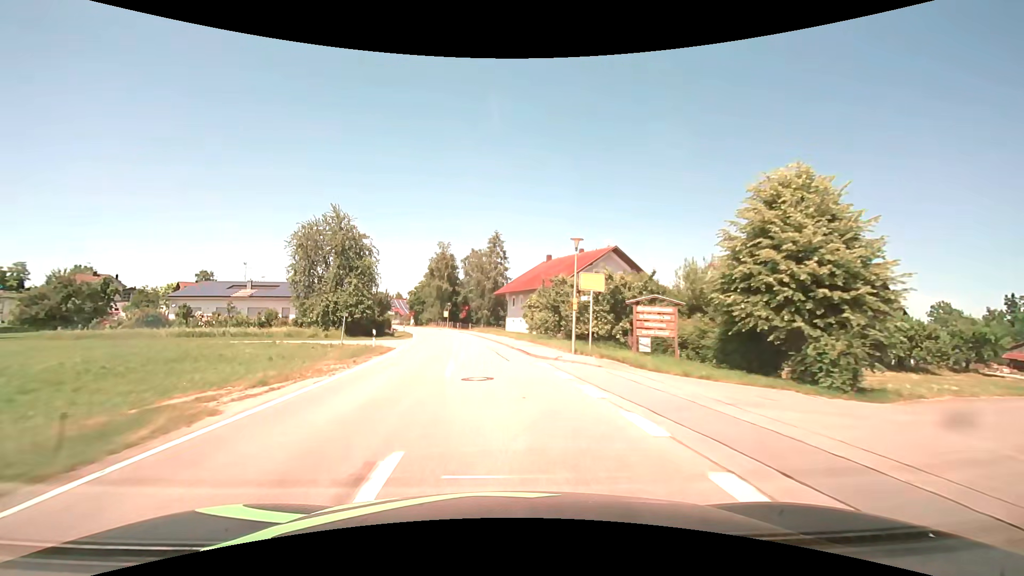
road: tertiary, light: Day
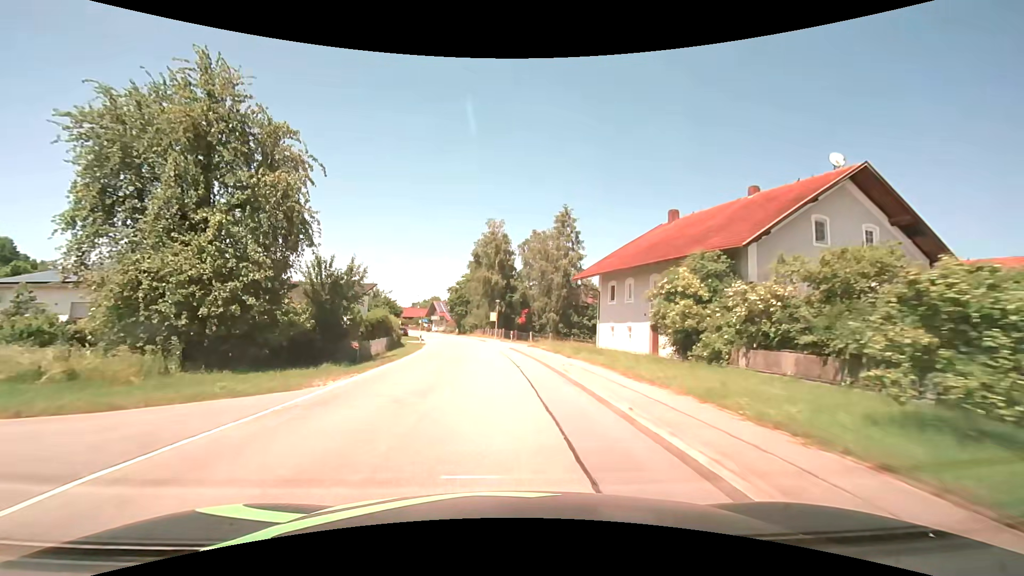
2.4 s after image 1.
(-2.1, +31.1) m; -7°
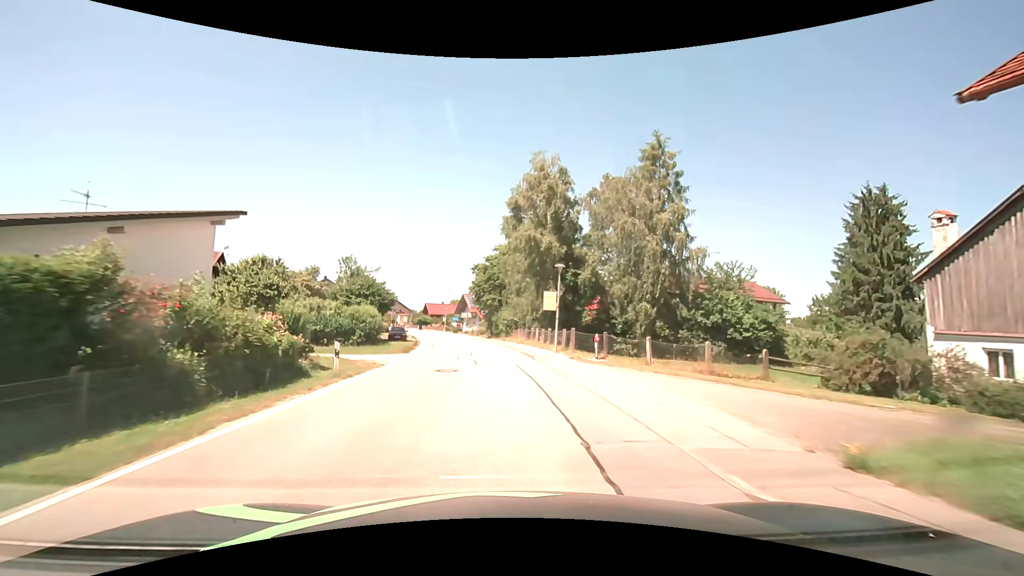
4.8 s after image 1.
(-1.4, +30.7) m; -5°
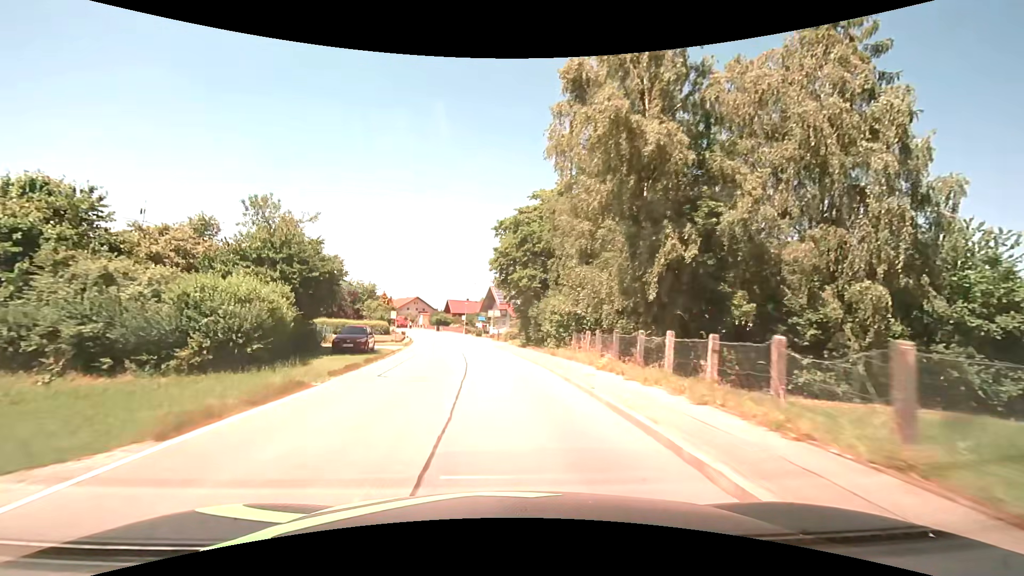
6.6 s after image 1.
(-0.7, +23.3) m; -4°
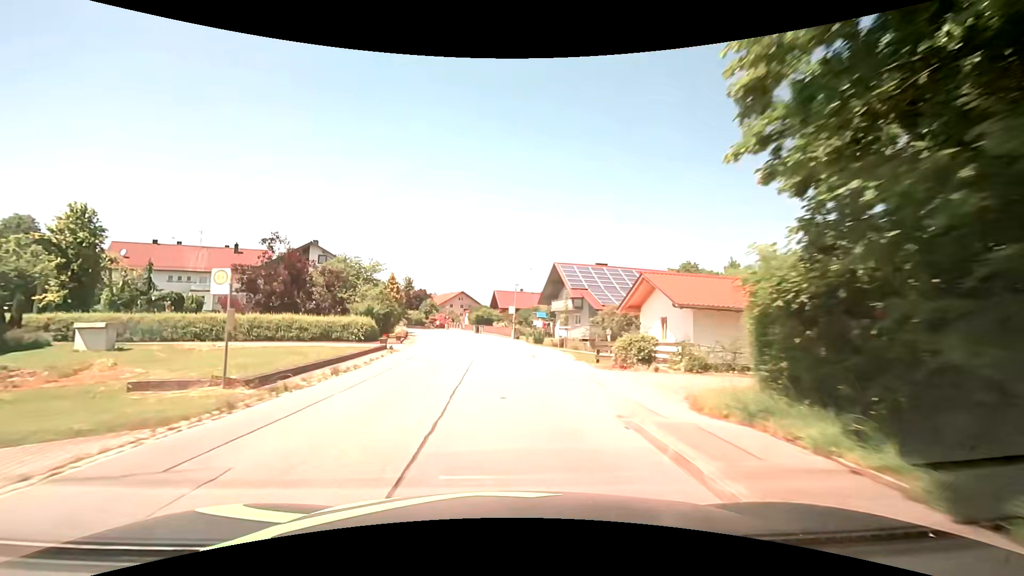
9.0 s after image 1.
(-1.7, +31.0) m; -6°
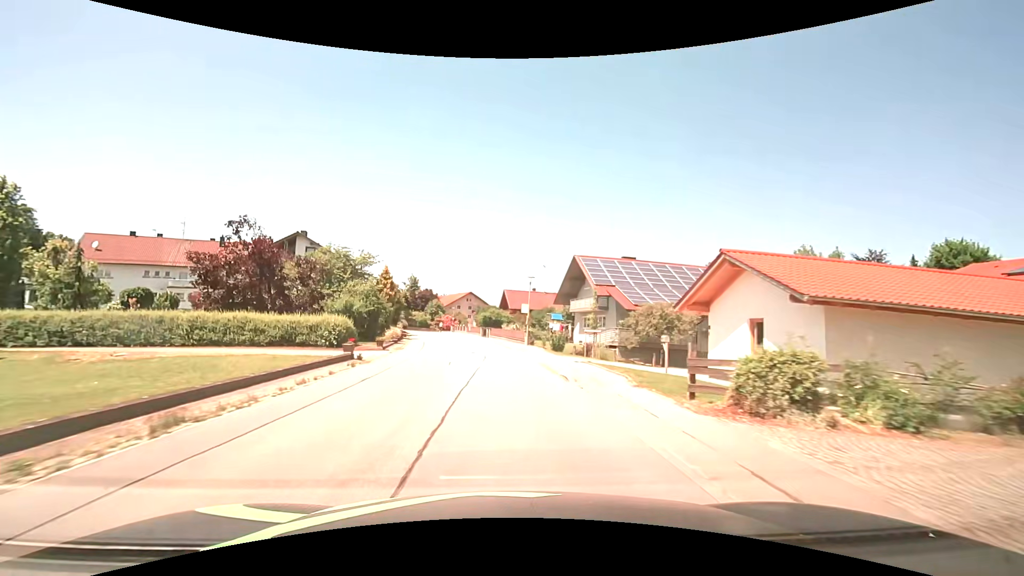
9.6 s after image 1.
(-0.1, +7.8) m; -1°
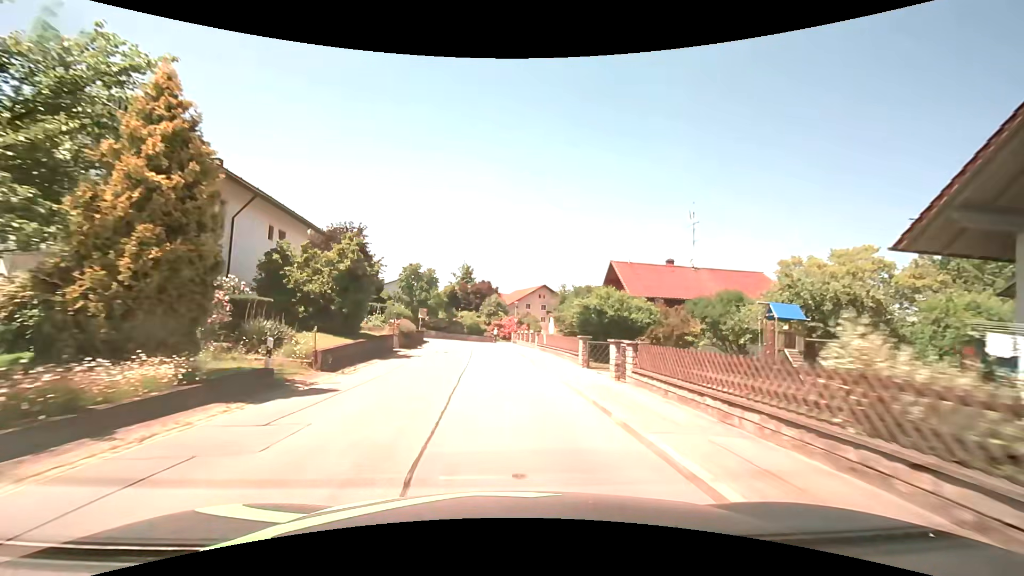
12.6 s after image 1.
(-2.4, +38.5) m; -8°
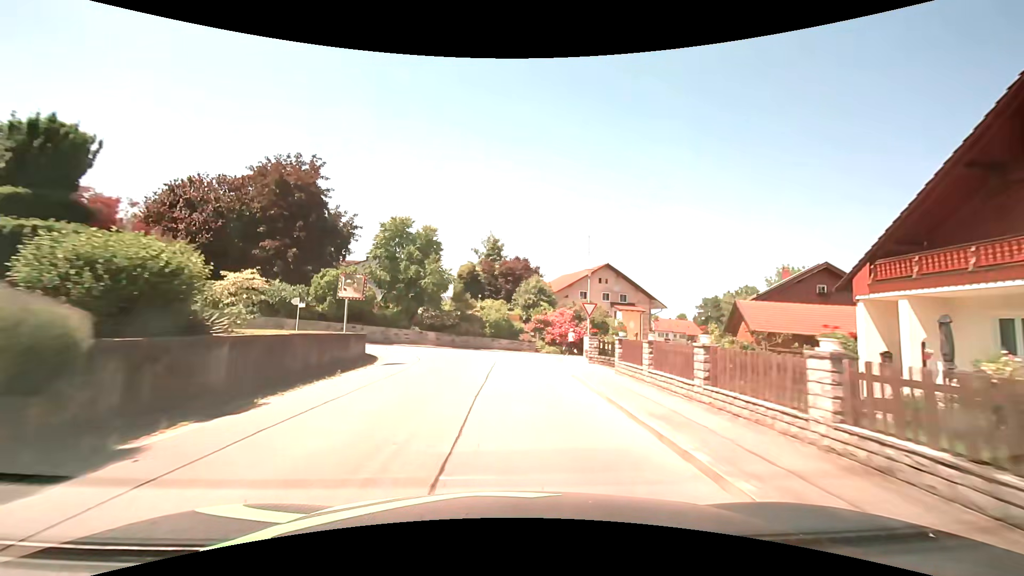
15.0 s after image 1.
(-1.1, +29.7) m; -4°
(0, +10) (0, +20) (0, +30) (+5, +39) (+12, +46) (+18, +54) (+23, +62) (+27, +72) (+30, +81) (+34, +90) m
